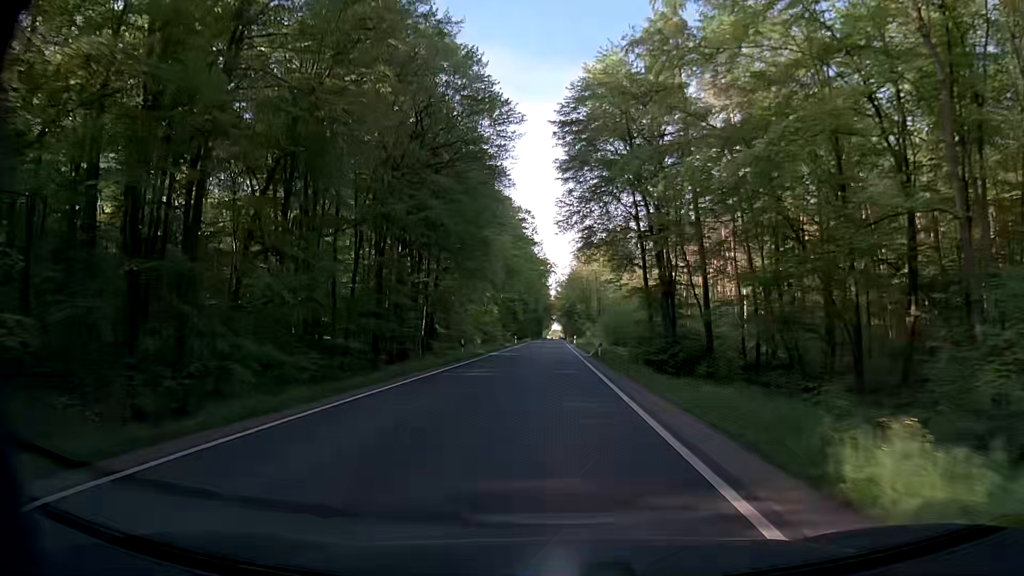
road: secondary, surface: asphalt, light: Day
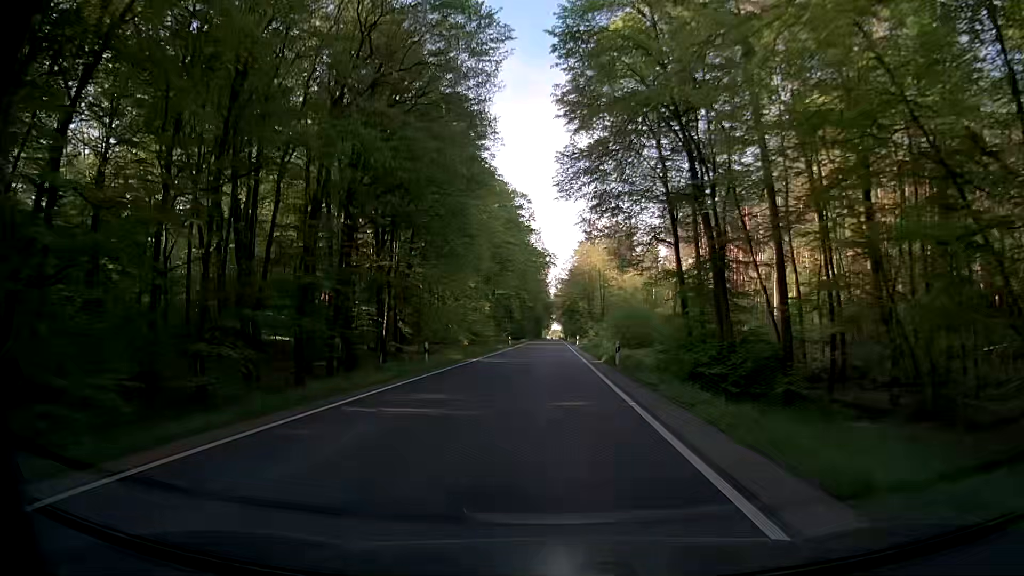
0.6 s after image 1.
(+0.1, +10.8) m; +1°
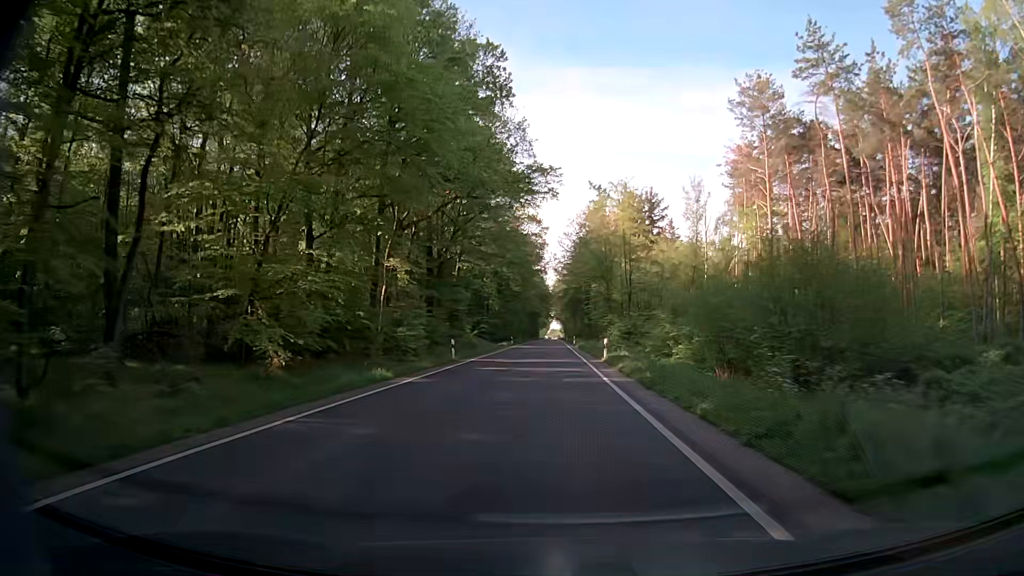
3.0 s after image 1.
(-0.3, +43.2) m; -1°
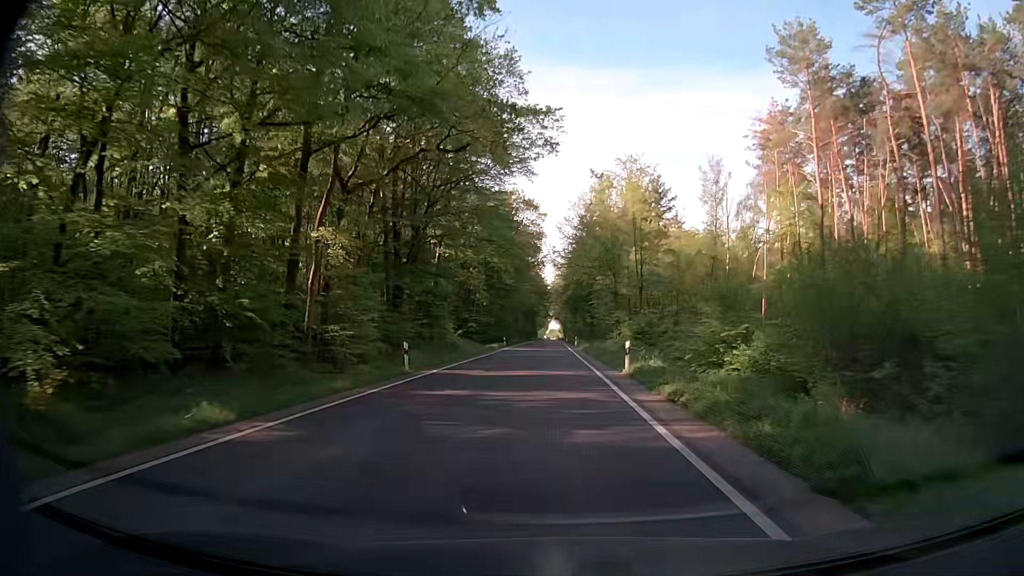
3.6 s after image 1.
(0.0, +10.8) m; 0°
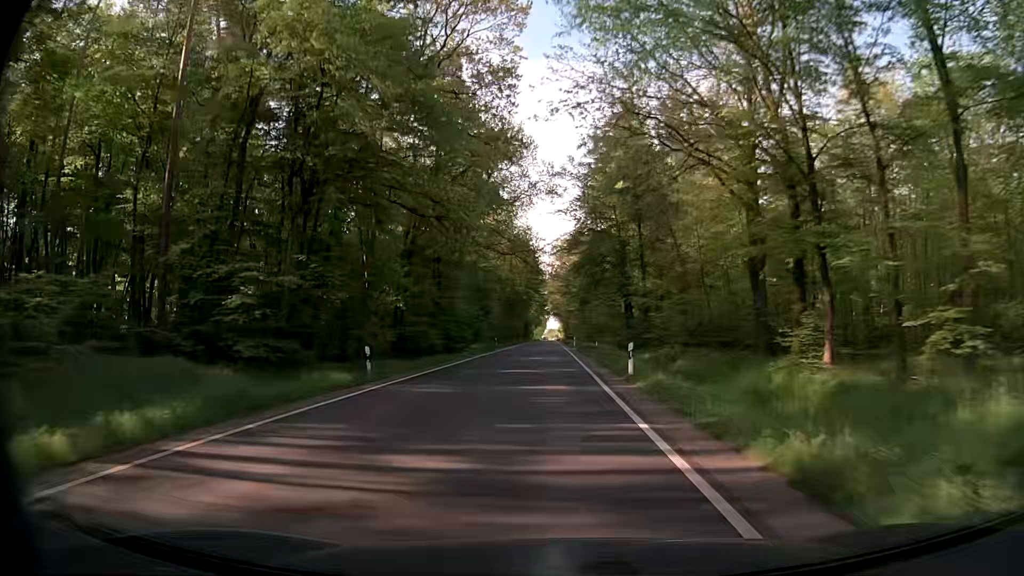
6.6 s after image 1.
(+0.2, +53.9) m; 0°
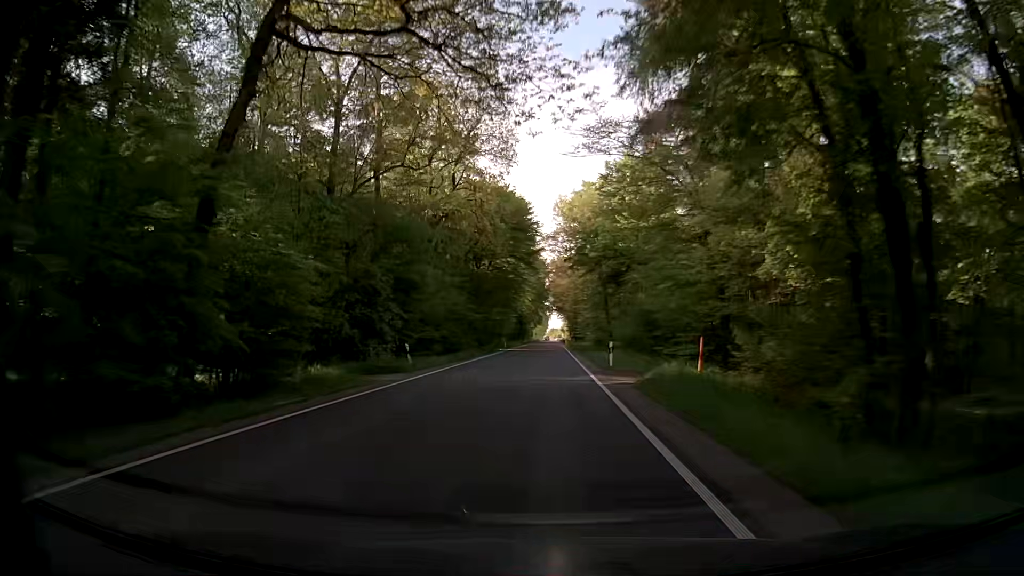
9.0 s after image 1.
(-0.2, +43.1) m; 0°
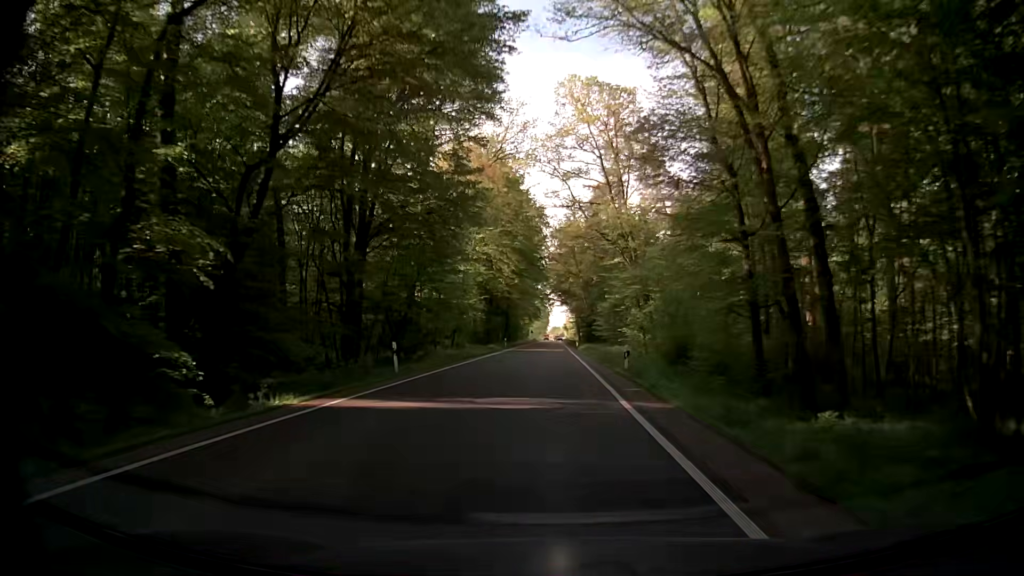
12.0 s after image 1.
(-0.1, +53.8) m; -1°
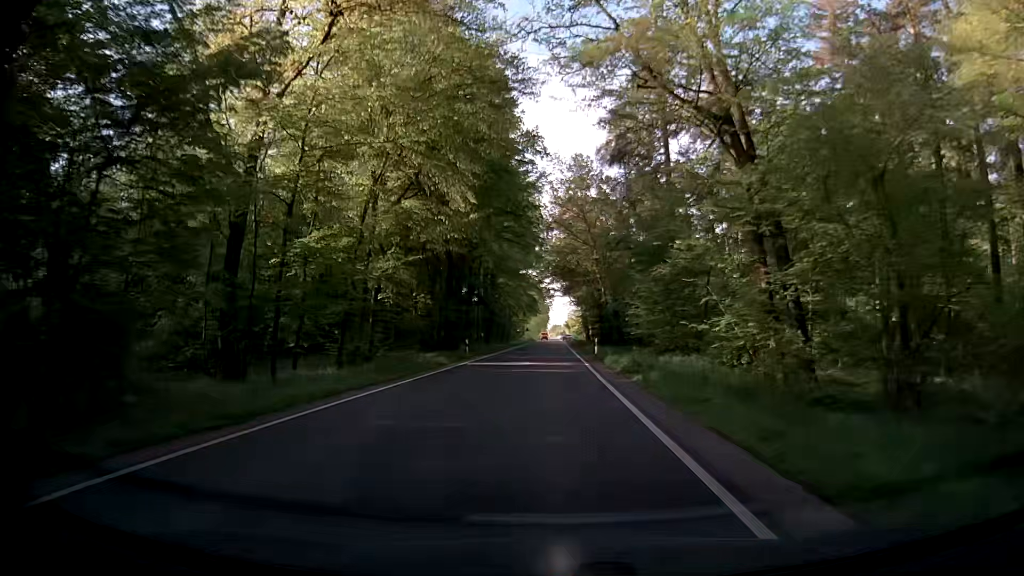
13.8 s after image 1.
(+0.7, +32.4) m; +1°
(0, +10) (0, +20) (0, +30) (0, +40) (0, +50) (+1, +60) (+1, +70) (+1, +80) (+1, +90) (+1, +100) m
